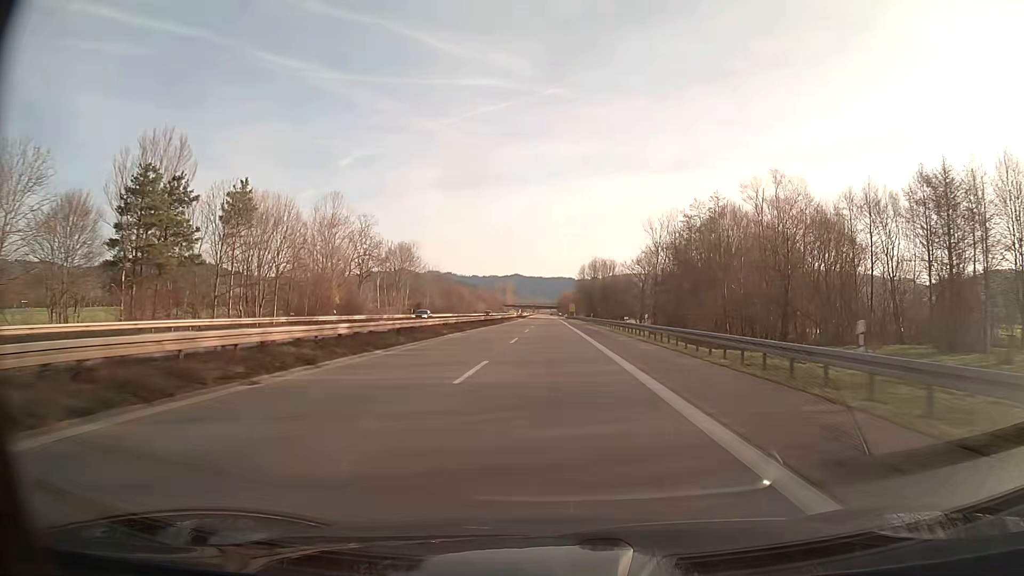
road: trunk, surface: asphalt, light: Day
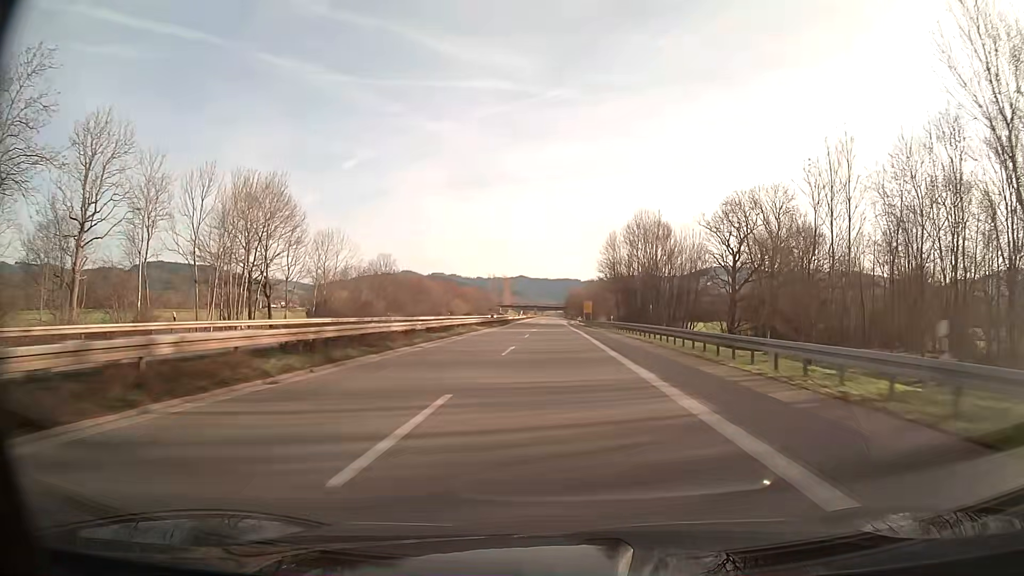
(-0.4, +76.8) m; 0°
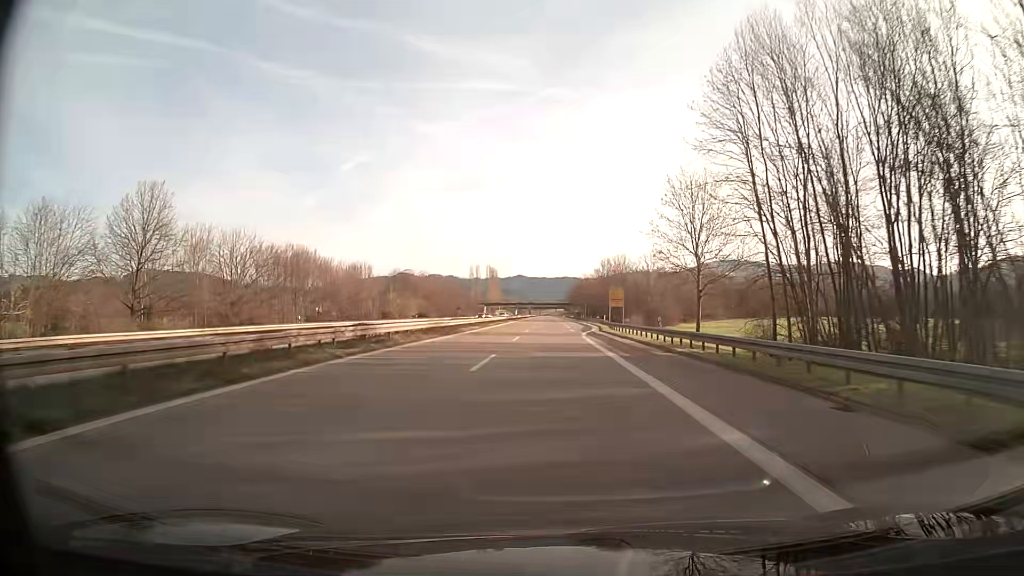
(+0.1, +76.7) m; 0°
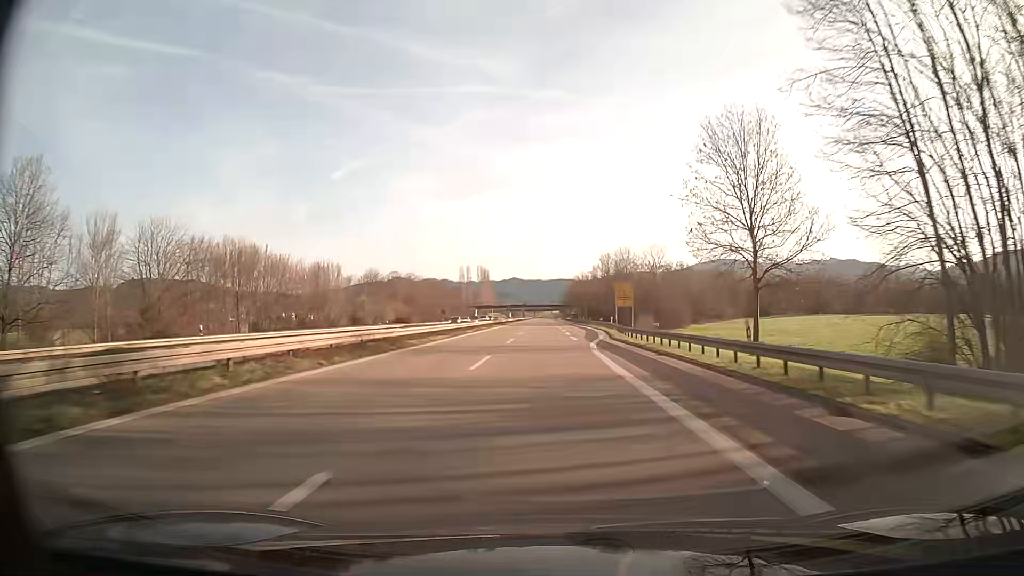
(+0.1, +15.3) m; 0°
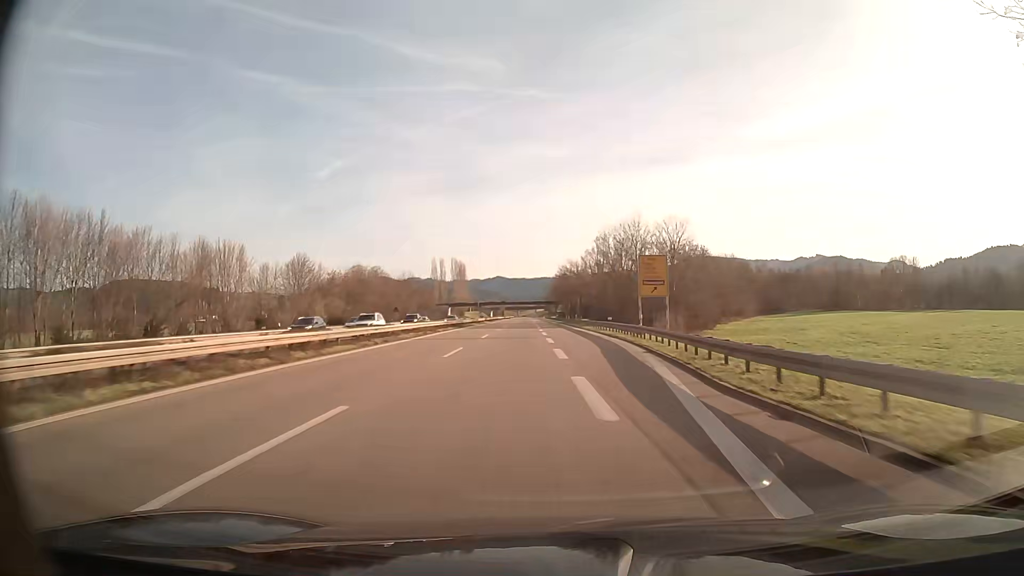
(+0.3, +30.7) m; +1°
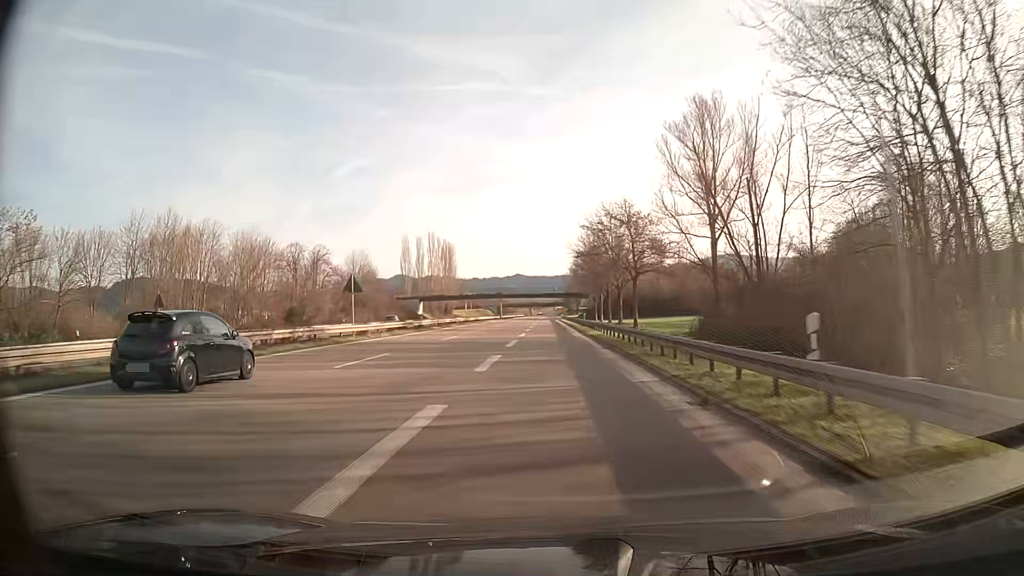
(-0.6, +74.0) m; -2°
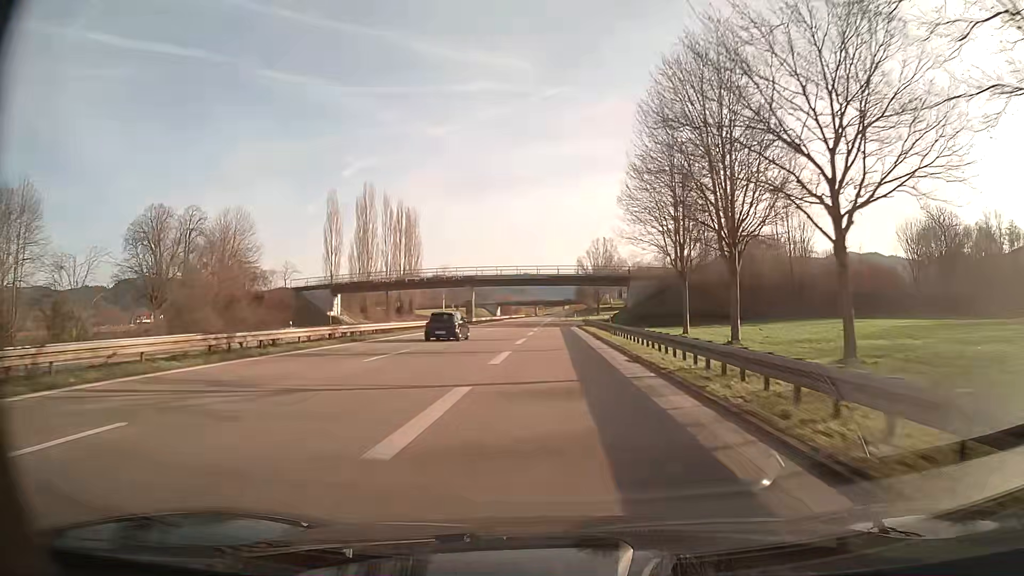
(-0.6, +66.9) m; -1°
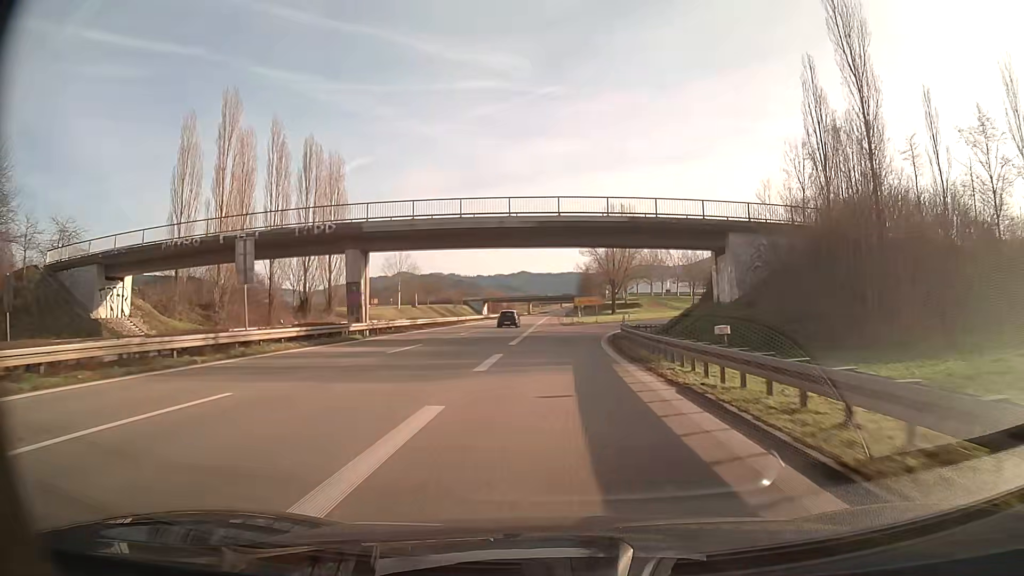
(+0.1, +48.5) m; 0°
(0, +10) (0, +20) (+1, +30) (+2, +40) (+4, +50) (+6, +59) (+10, +69) (+14, +78) (+20, +86) (+26, +94) m
